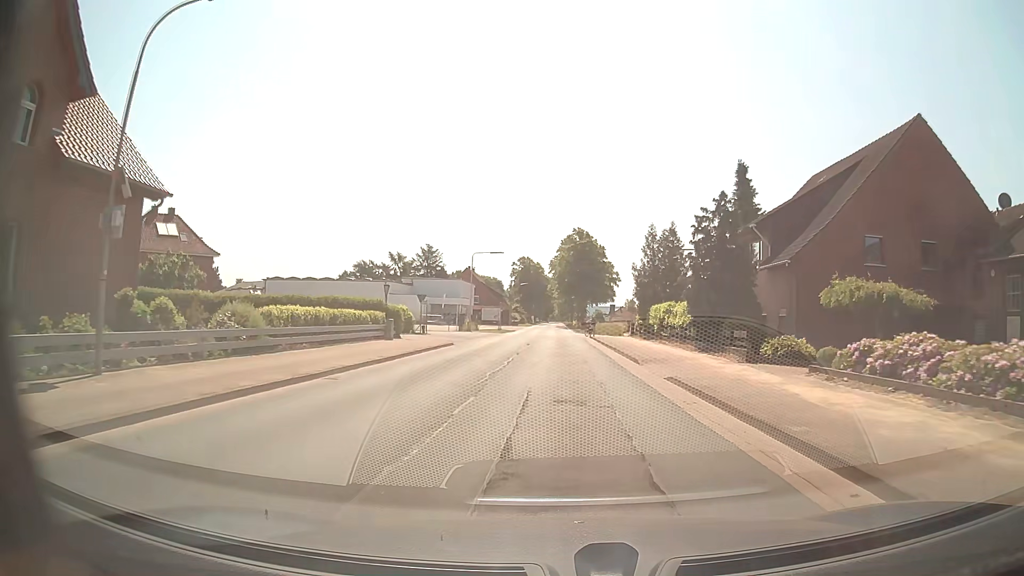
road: secondary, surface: asphalt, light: Day
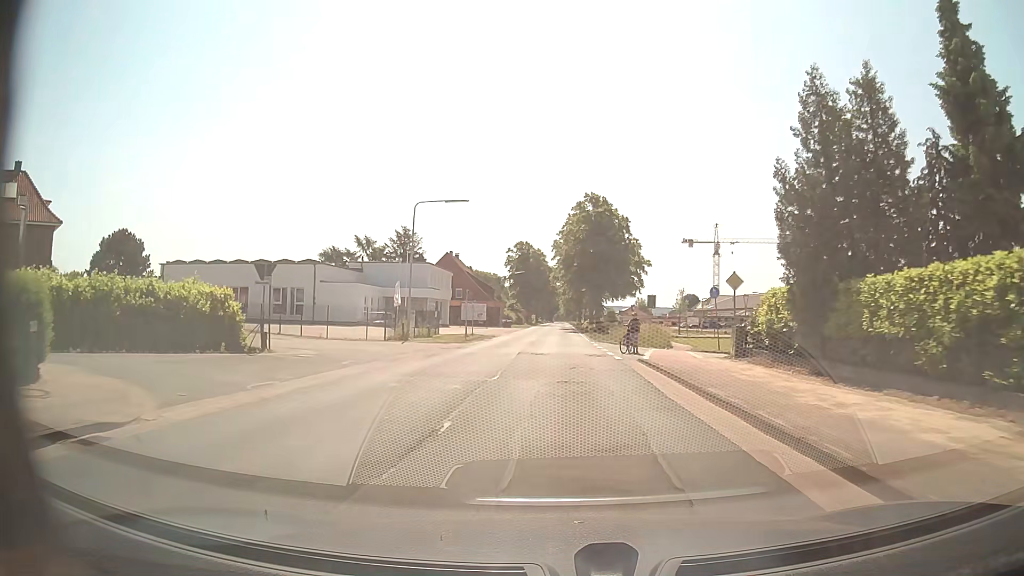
(0.0, +27.8) m; -1°
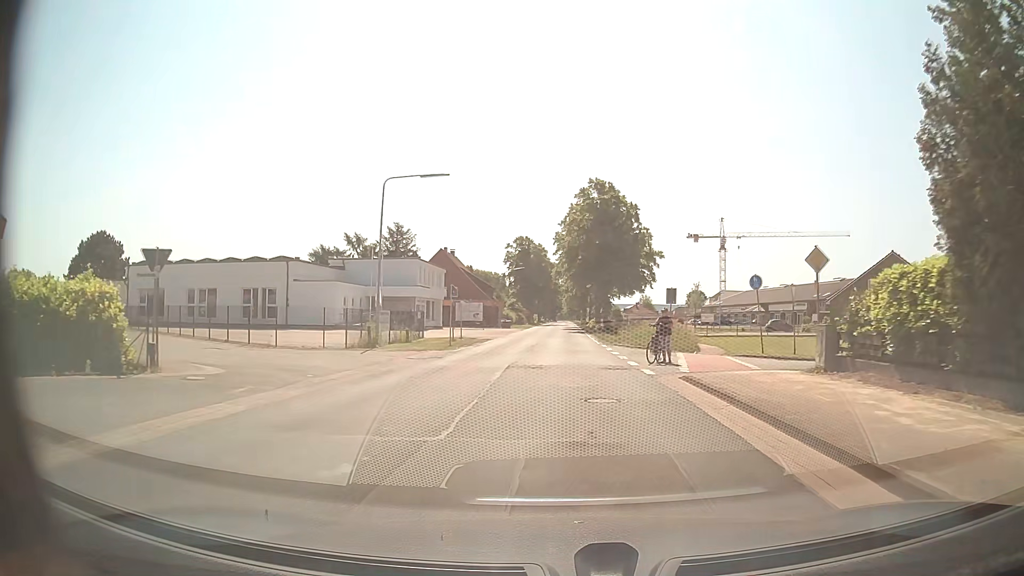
(0.0, +6.9) m; 0°
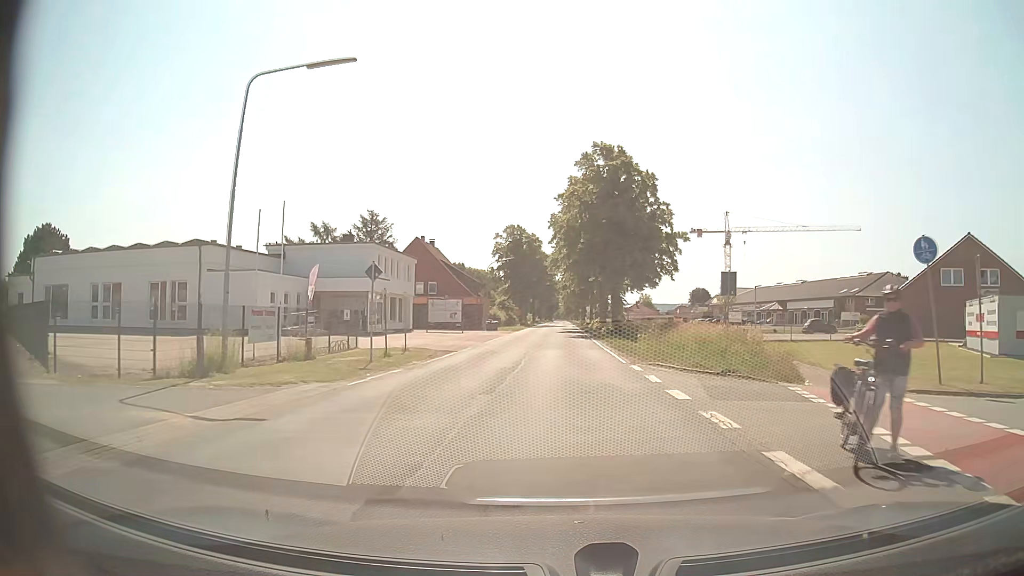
(0.0, +13.9) m; 0°
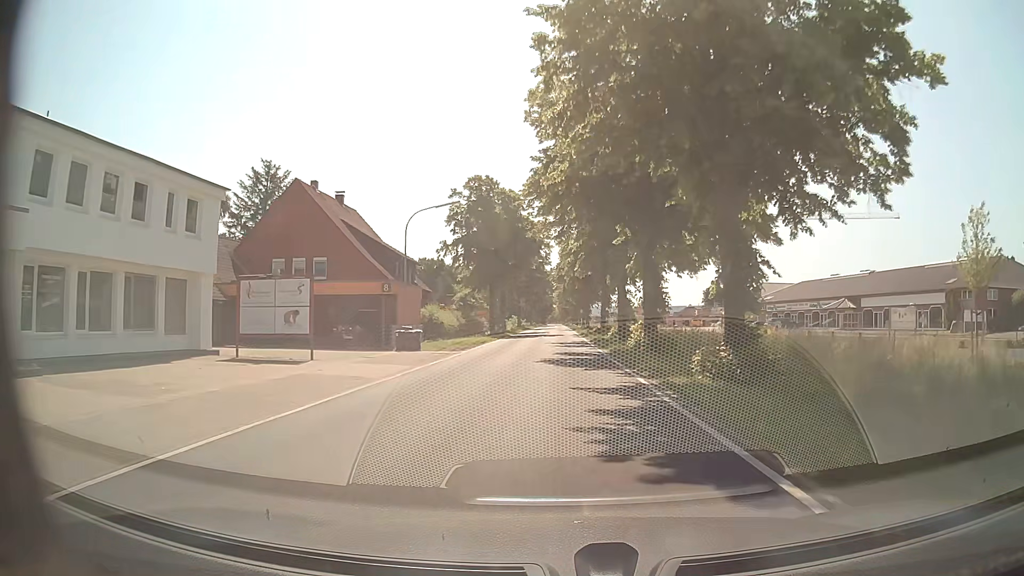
(+0.3, +36.1) m; +1°
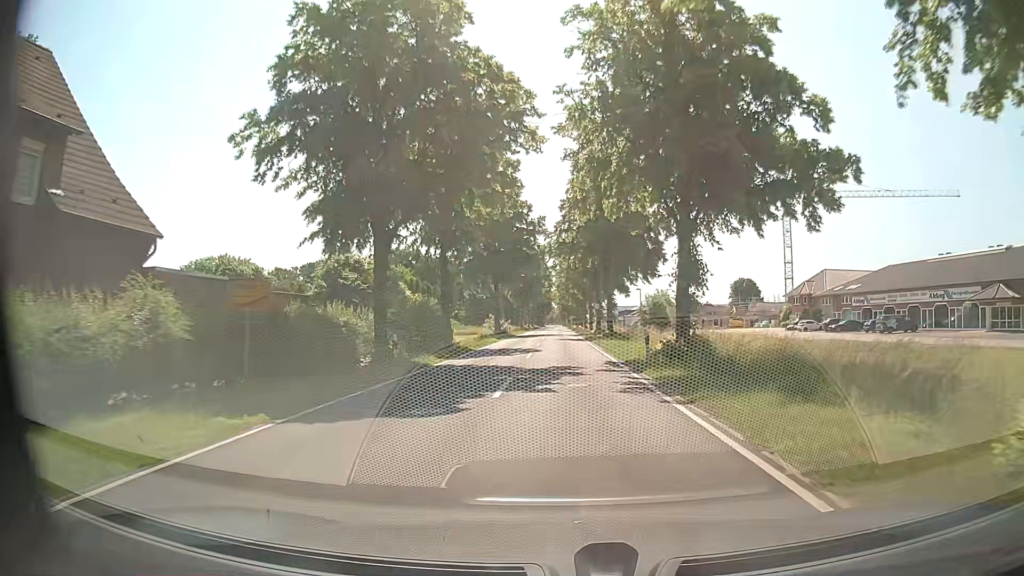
(0.0, +39.3) m; 0°
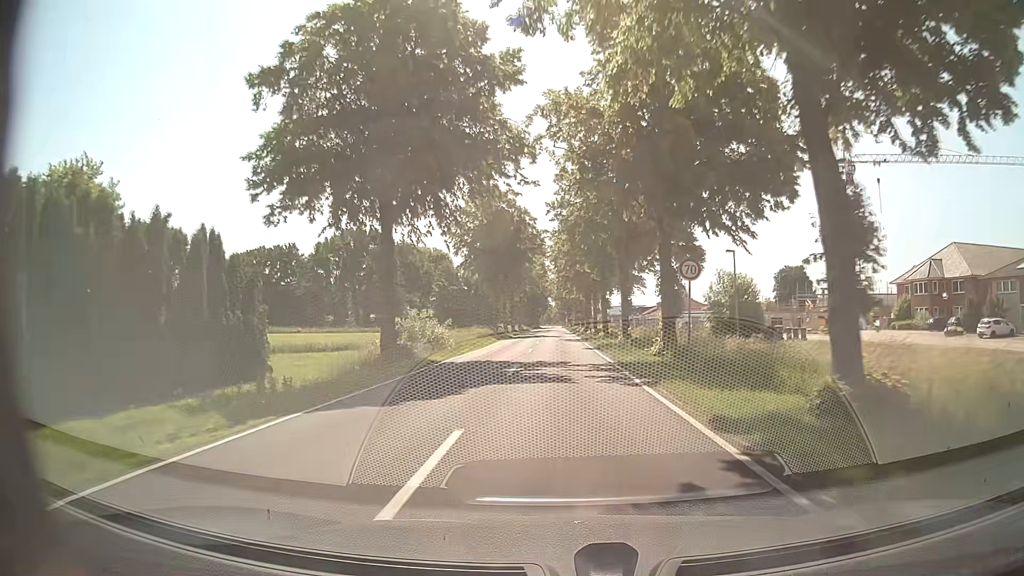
(+0.2, +44.4) m; 0°
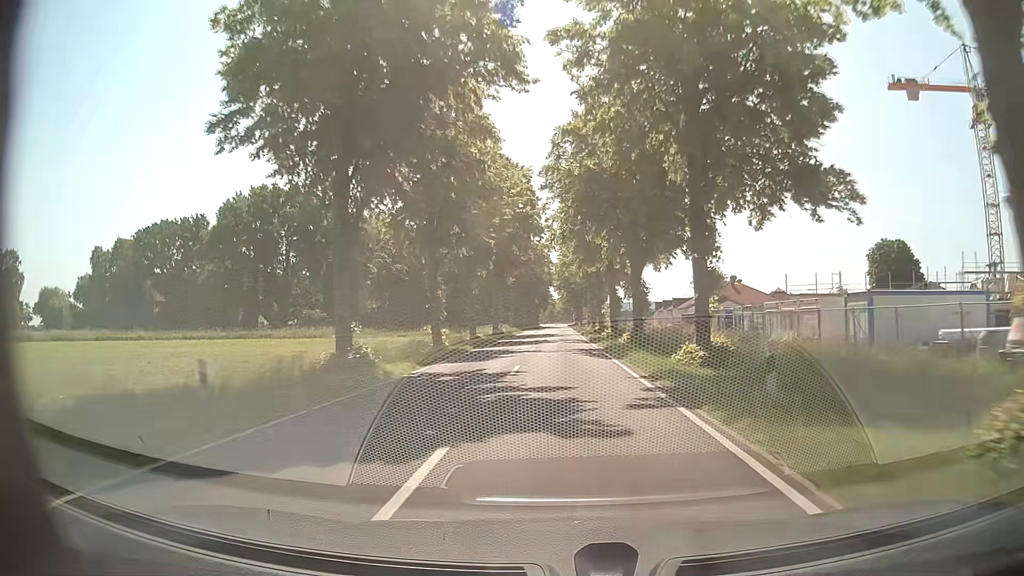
(0.0, +50.1) m; 0°
(0, +10) (0, +20) (0, +30) (0, +40) (0, +50) (0, +60) (0, +70) (0, +80) (0, +90) (0, +100) m
